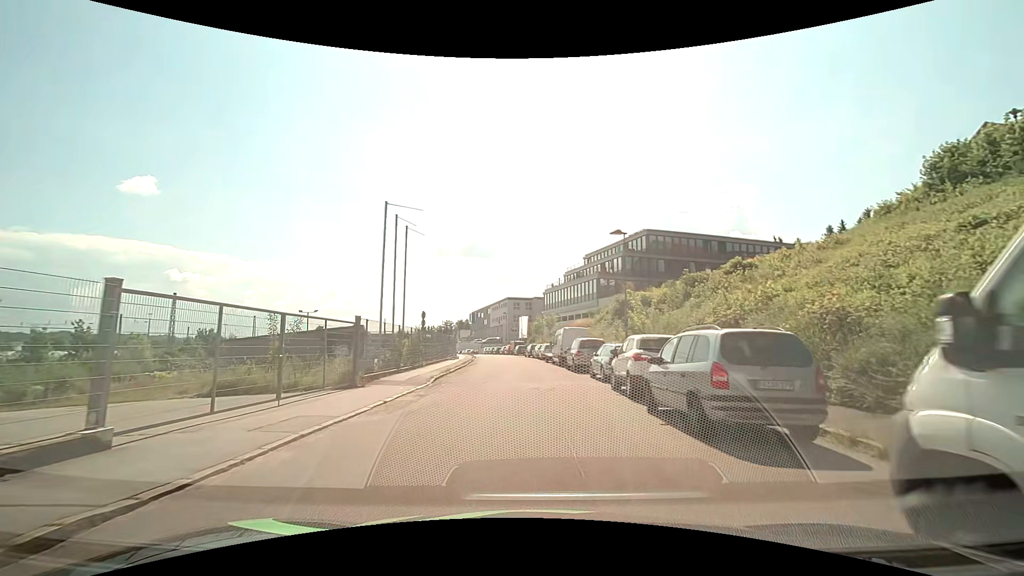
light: Day
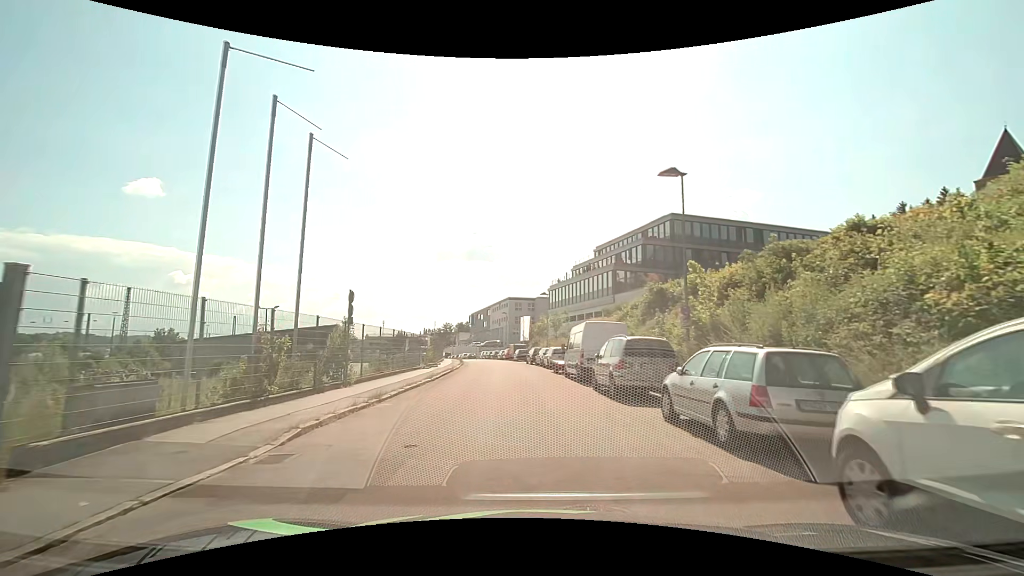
(0.0, +11.4) m; -1°
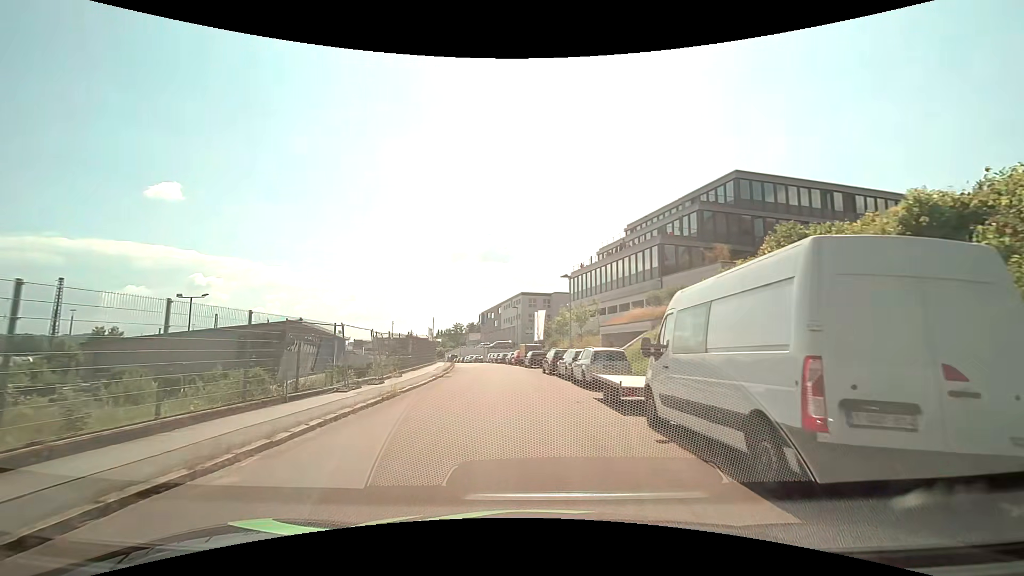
(-0.2, +15.5) m; -2°
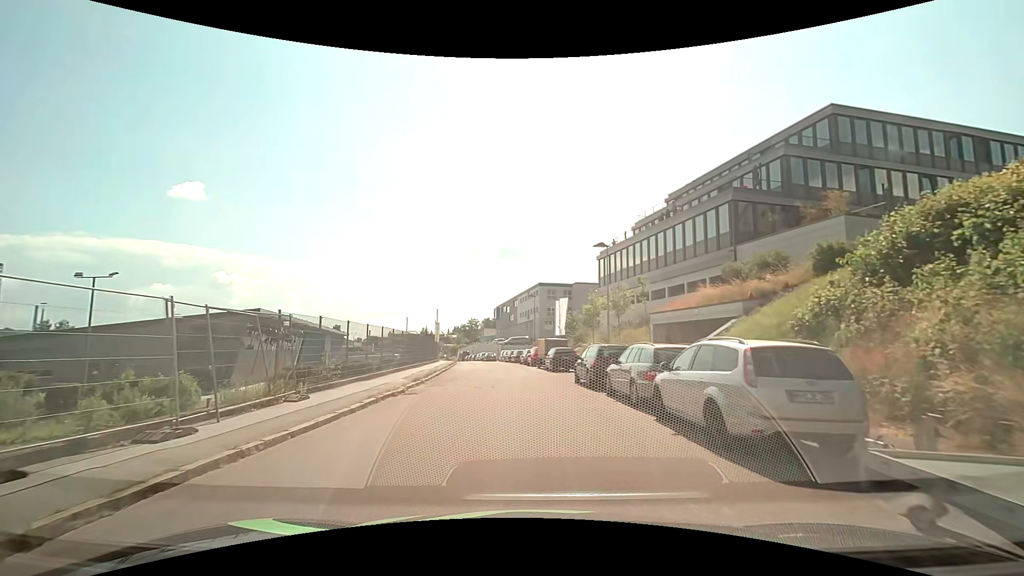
(-0.2, +11.9) m; -2°
